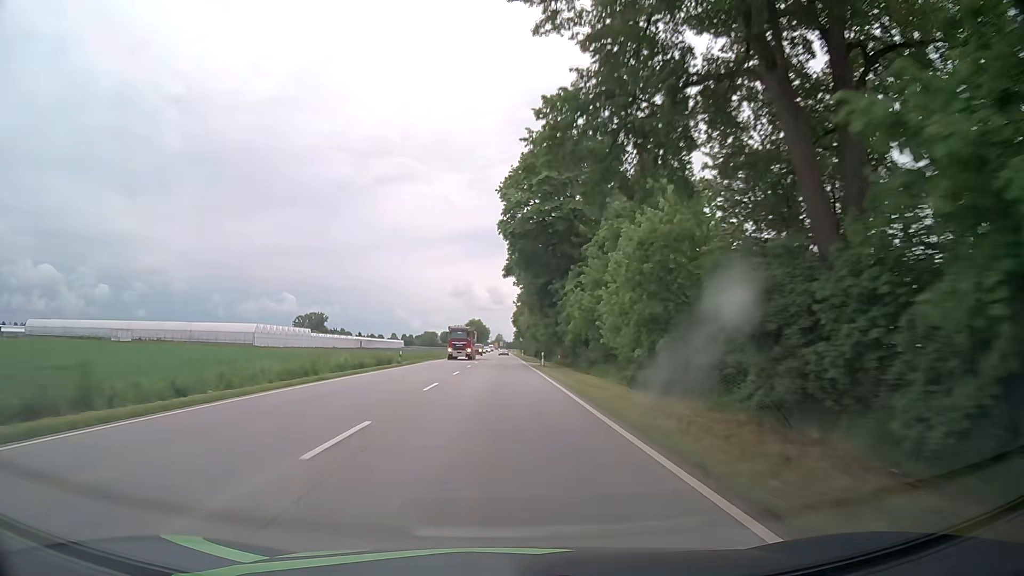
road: primary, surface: asphalt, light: Day
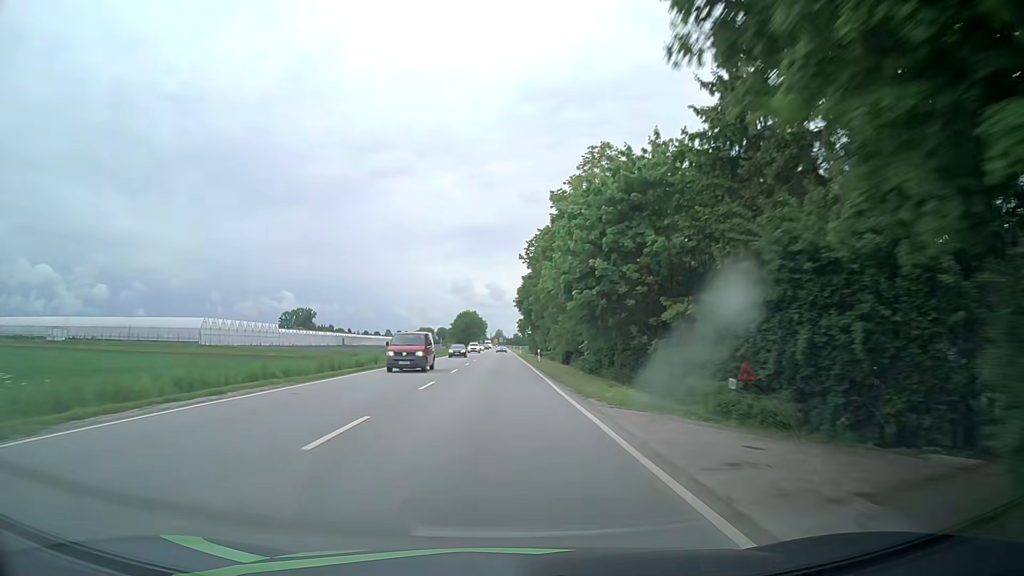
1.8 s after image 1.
(-0.1, +47.4) m; -1°
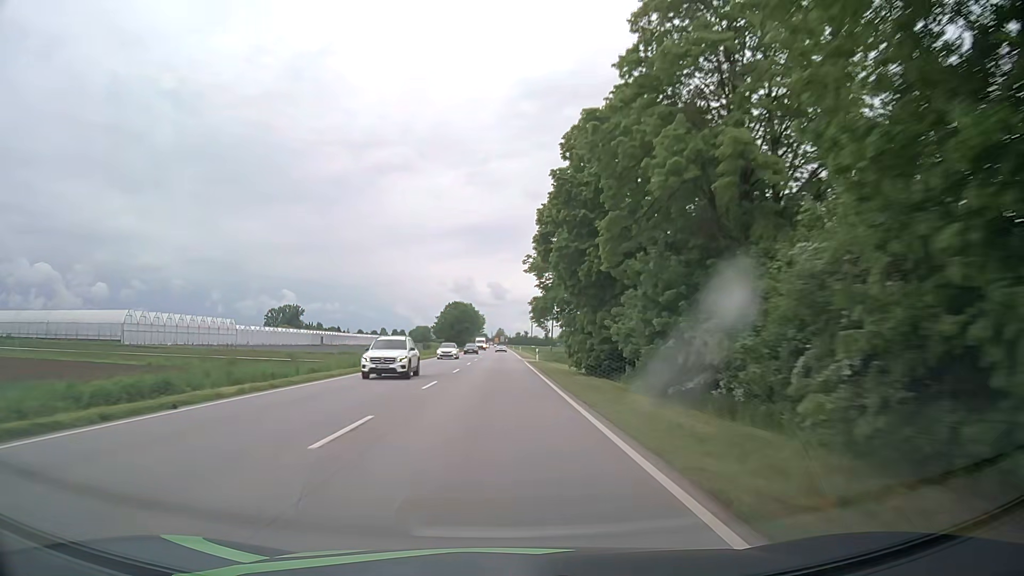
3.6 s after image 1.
(+0.3, +47.5) m; 0°
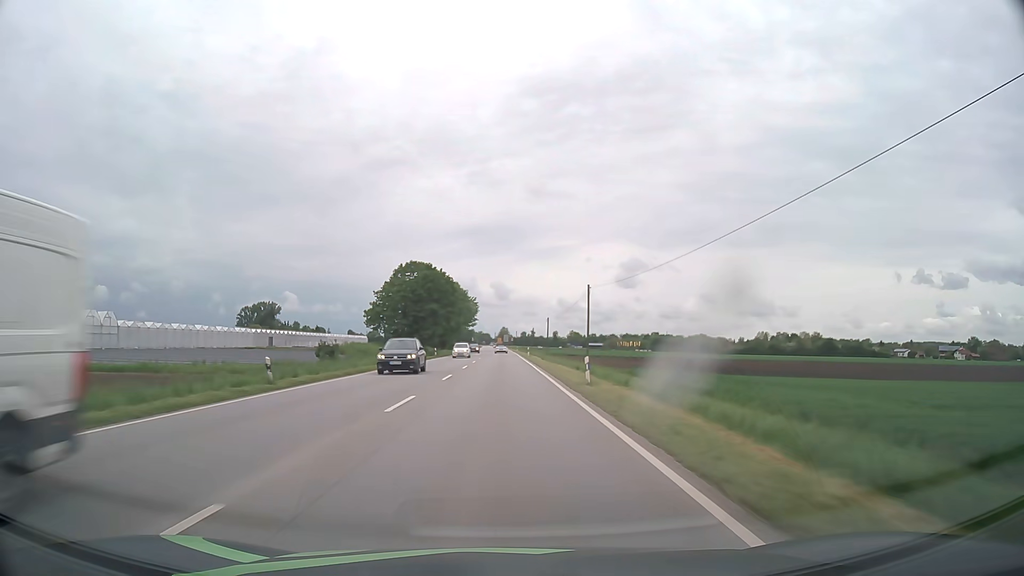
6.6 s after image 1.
(-0.2, +79.3) m; 0°
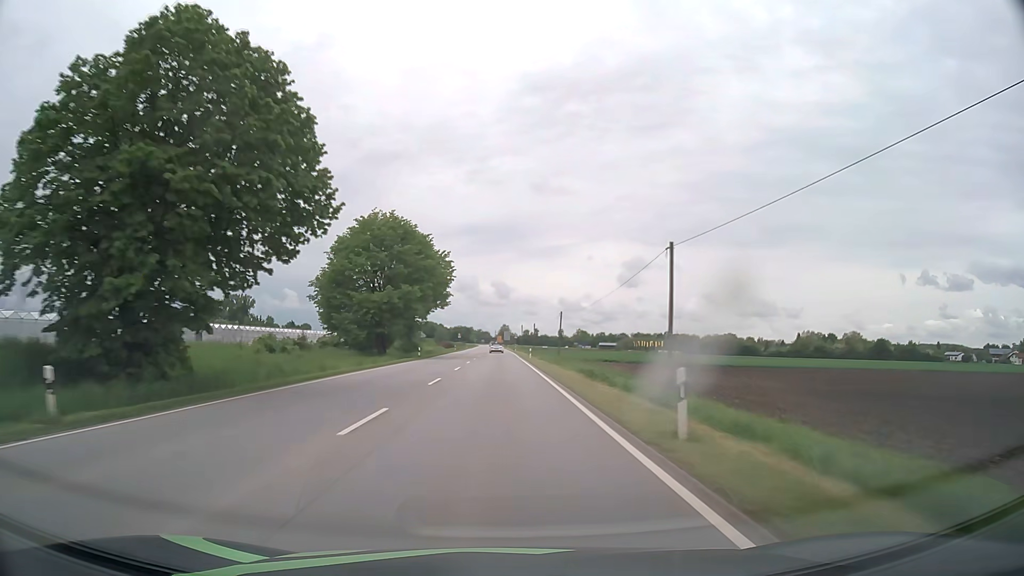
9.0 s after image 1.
(0.0, +63.4) m; 0°
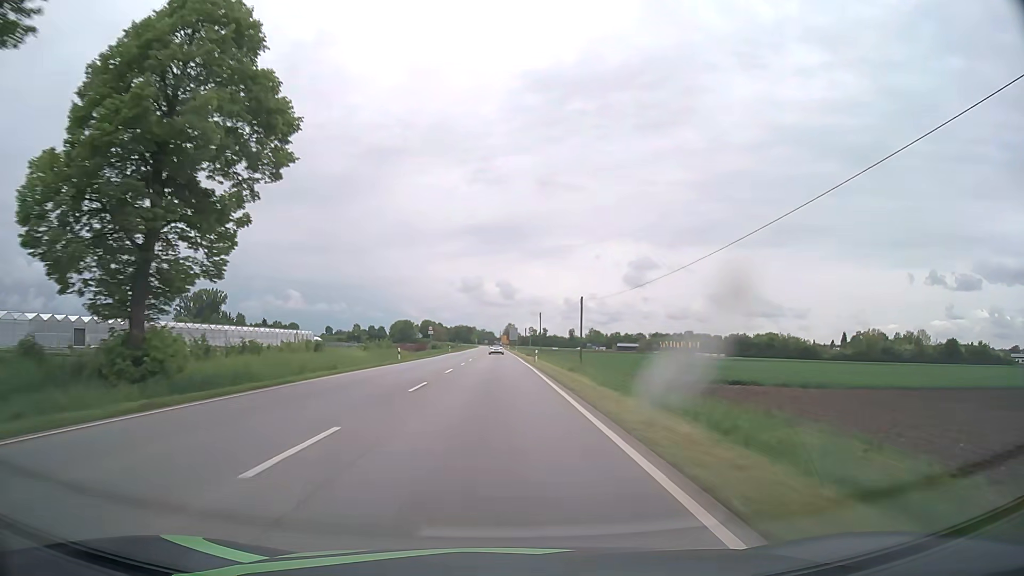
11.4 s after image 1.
(-0.2, +63.3) m; -1°
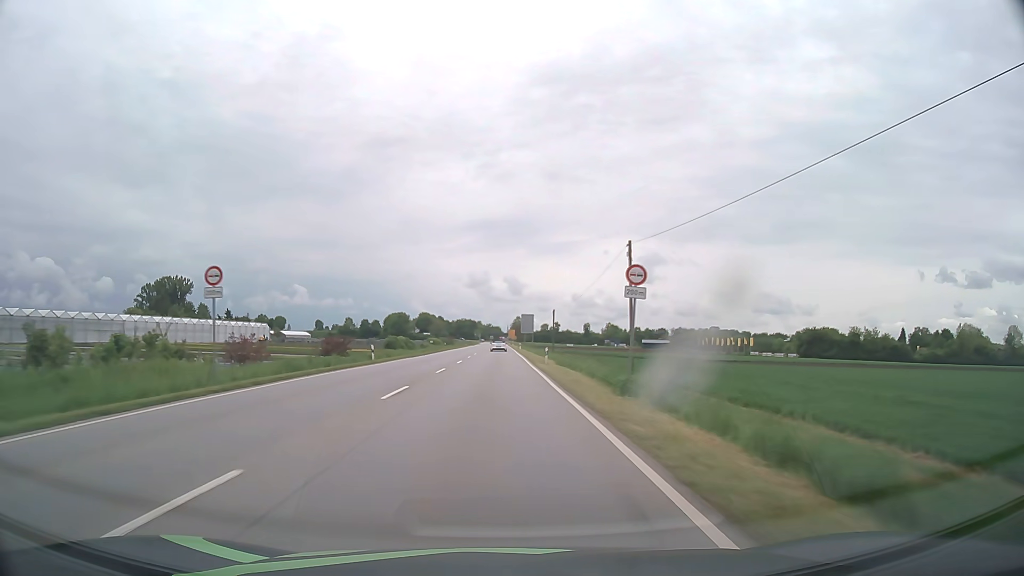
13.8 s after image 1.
(-0.1, +63.2) m; -1°
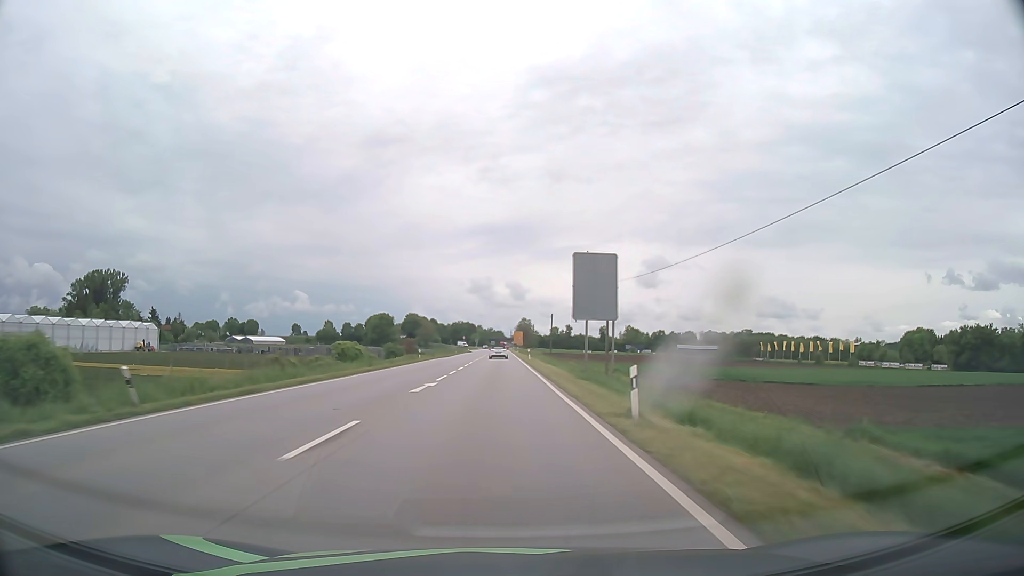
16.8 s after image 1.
(-0.4, +79.1) m; 0°
(0, +10) (0, +20) (0, +30) (0, +40) (0, +50) (0, +60) (0, +70) (0, +80) (0, +90) (0, +100) m
